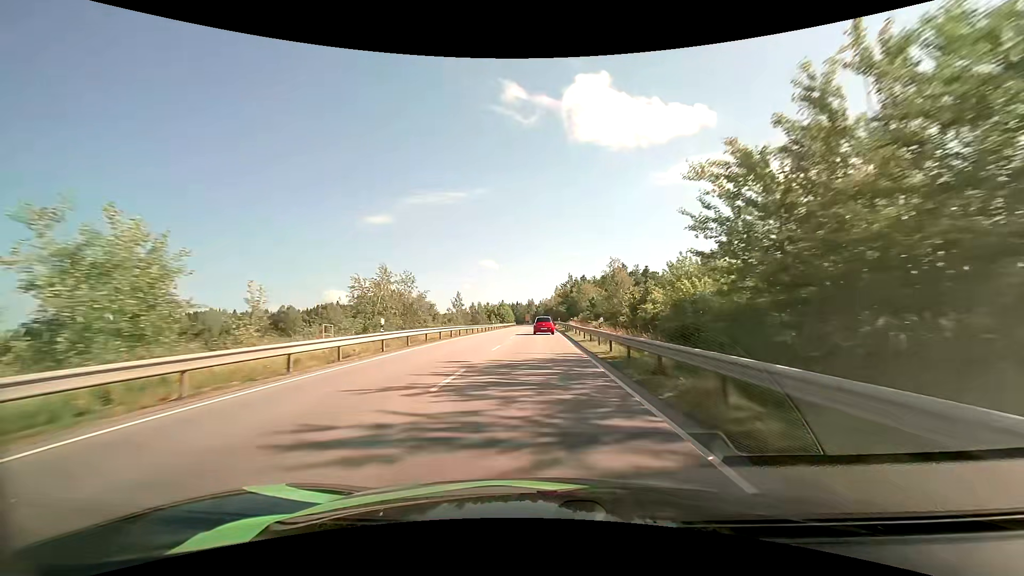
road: primary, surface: asphalt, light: Day
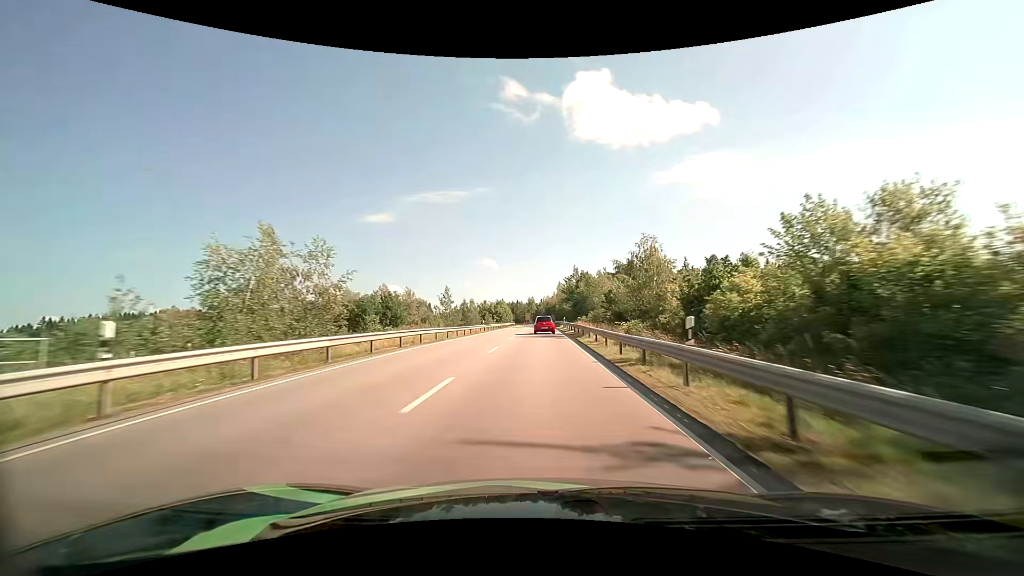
(0.0, +13.9) m; 0°
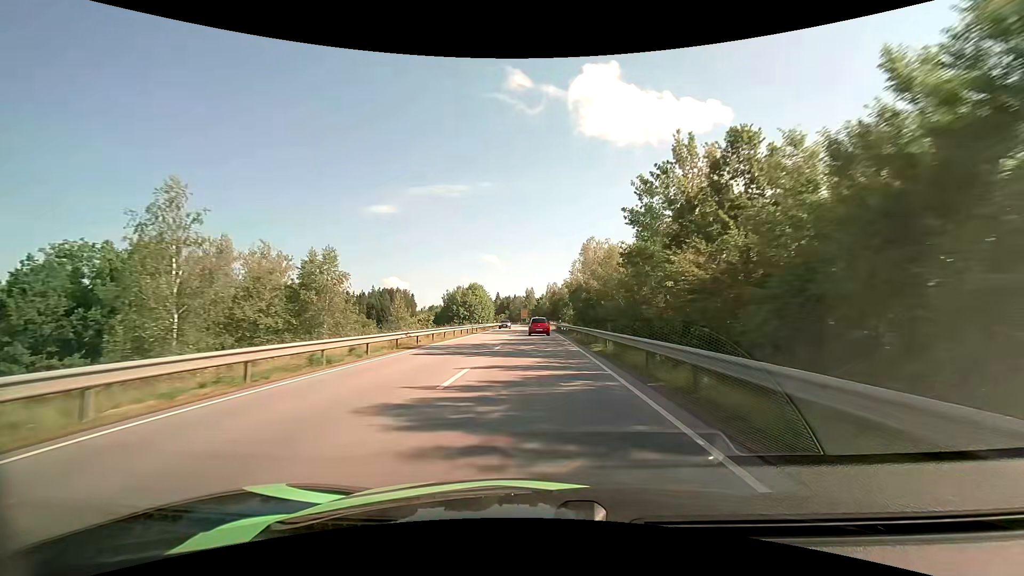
(0.0, +68.7) m; 0°
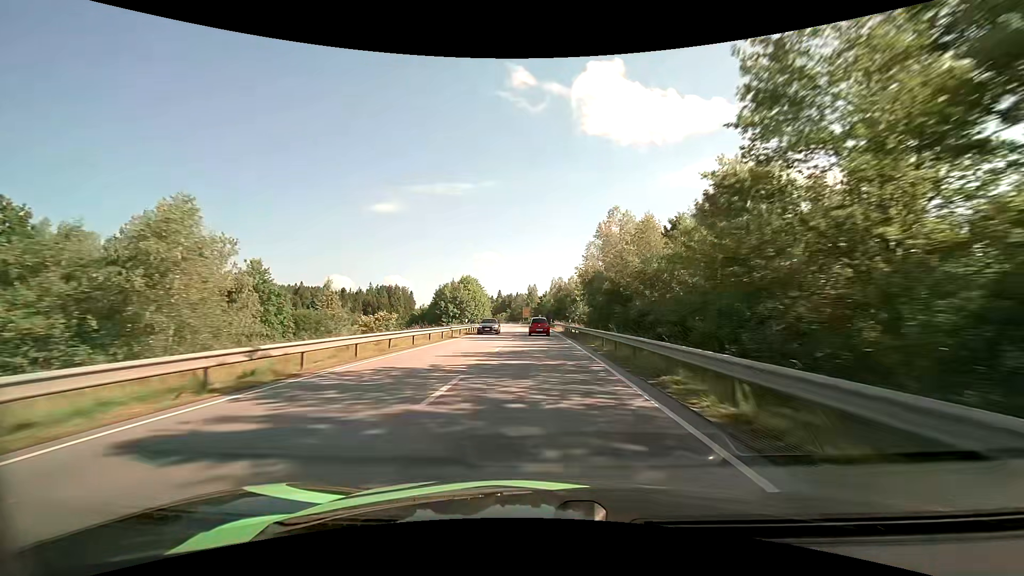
(0.0, +13.6) m; 0°
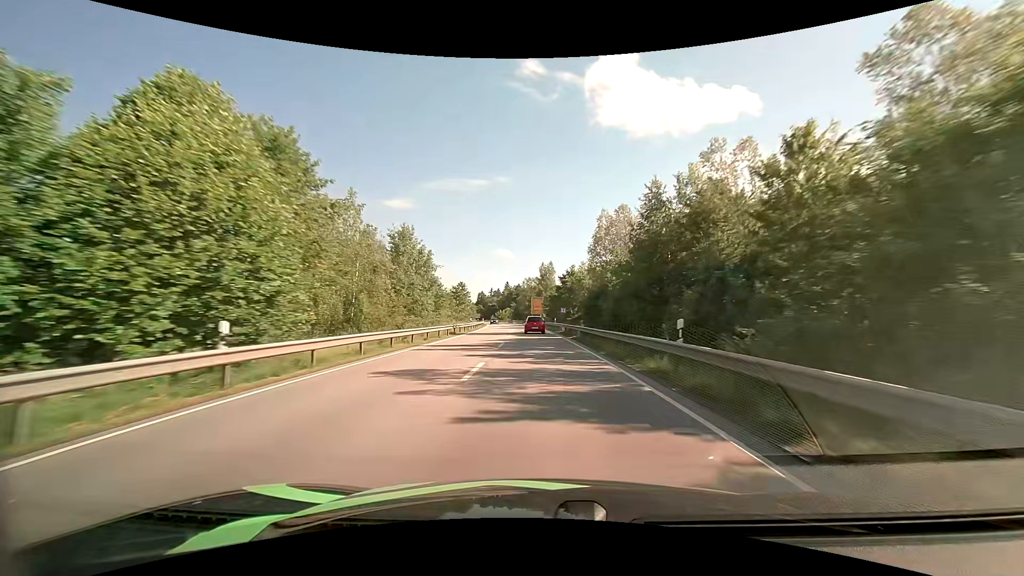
(-0.9, +68.3) m; -2°
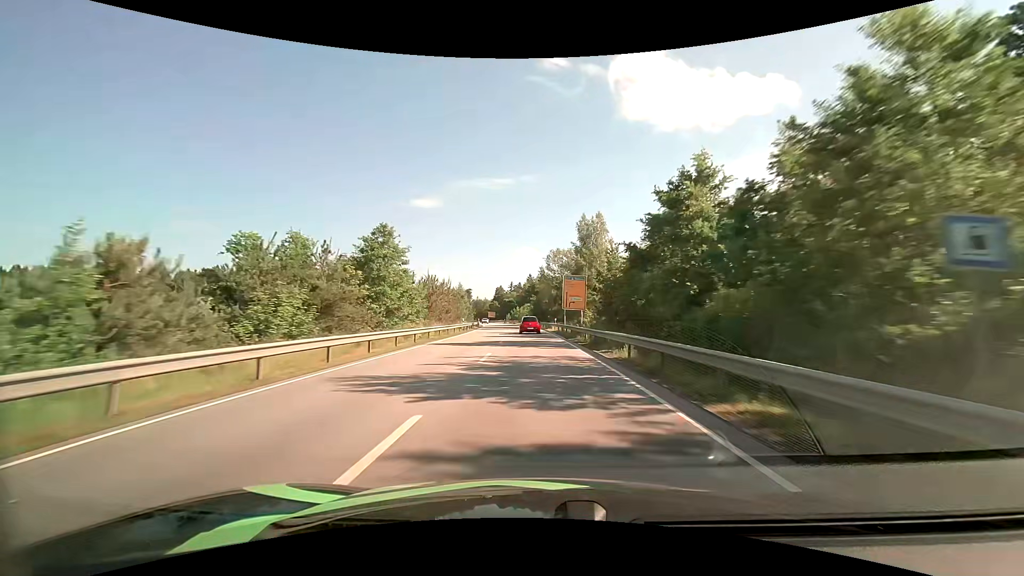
(-1.2, +55.1) m; -3°
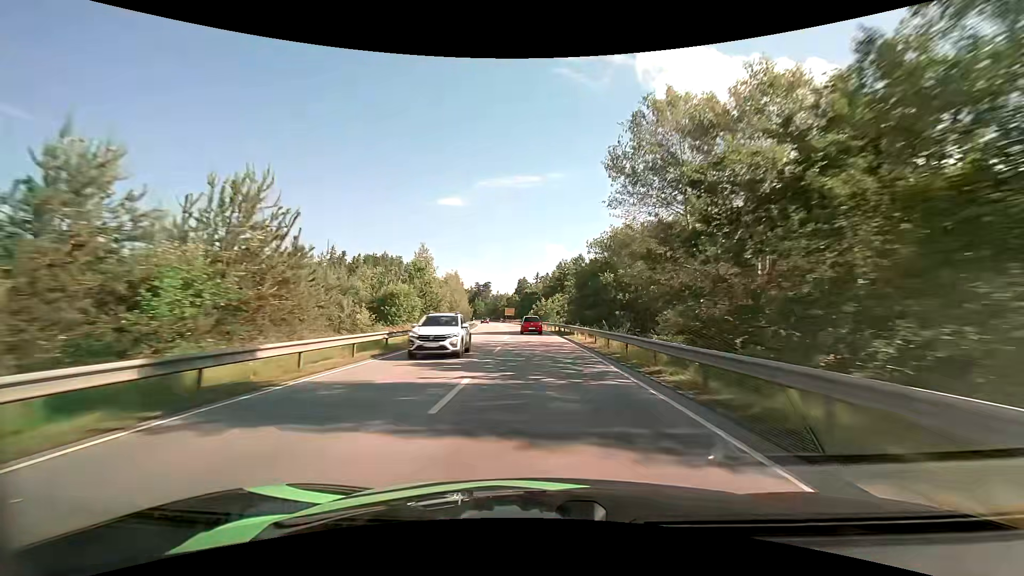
(-1.7, +54.8) m; -3°
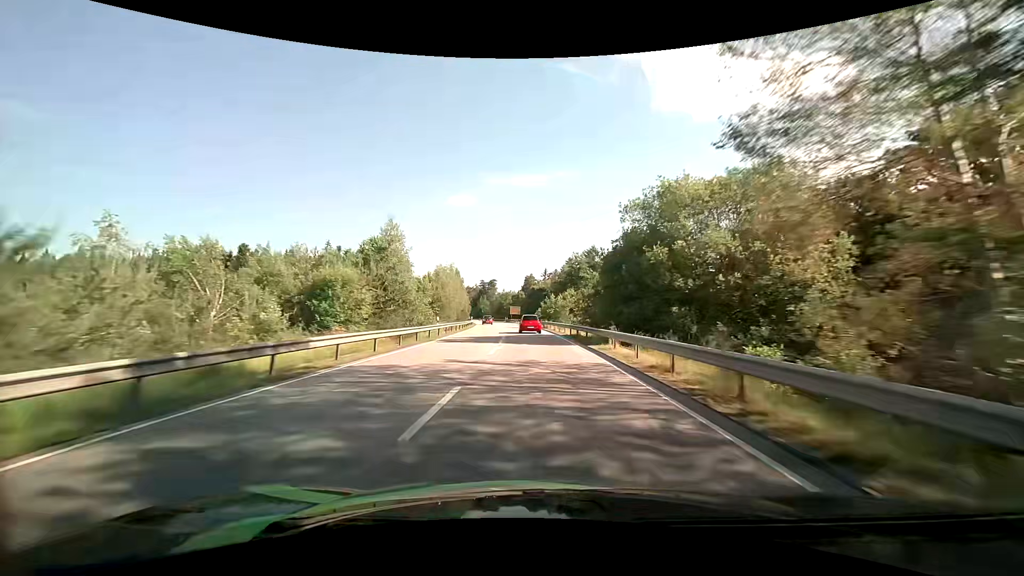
(-0.1, +13.6) m; -1°
(0, +10) (0, +20) (0, +30) (-1, +40) (-1, +50) (-2, +60) (-3, +70) (-4, +80) (-5, +90) (-6, +100) m
